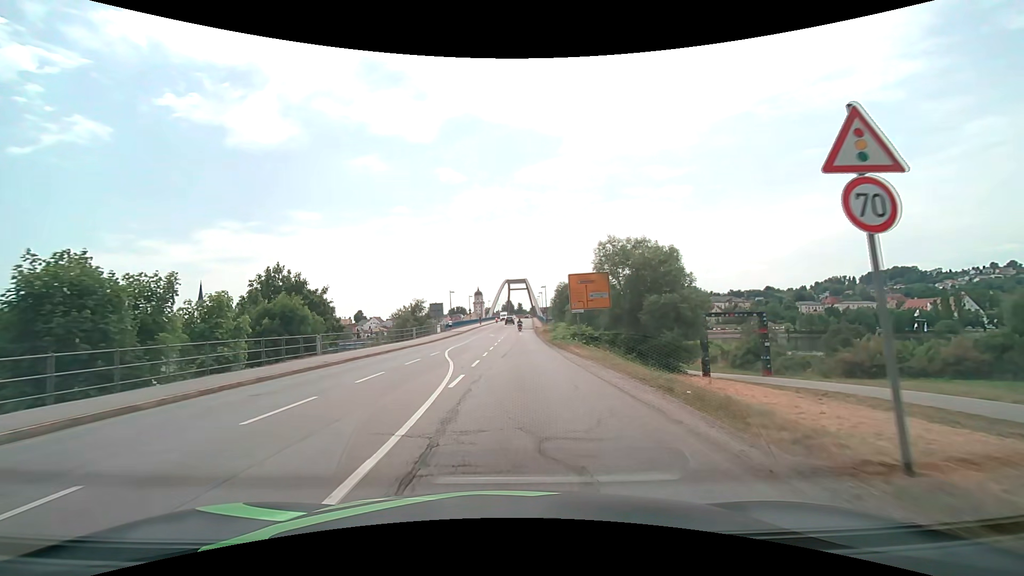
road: secondary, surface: asphalt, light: Day
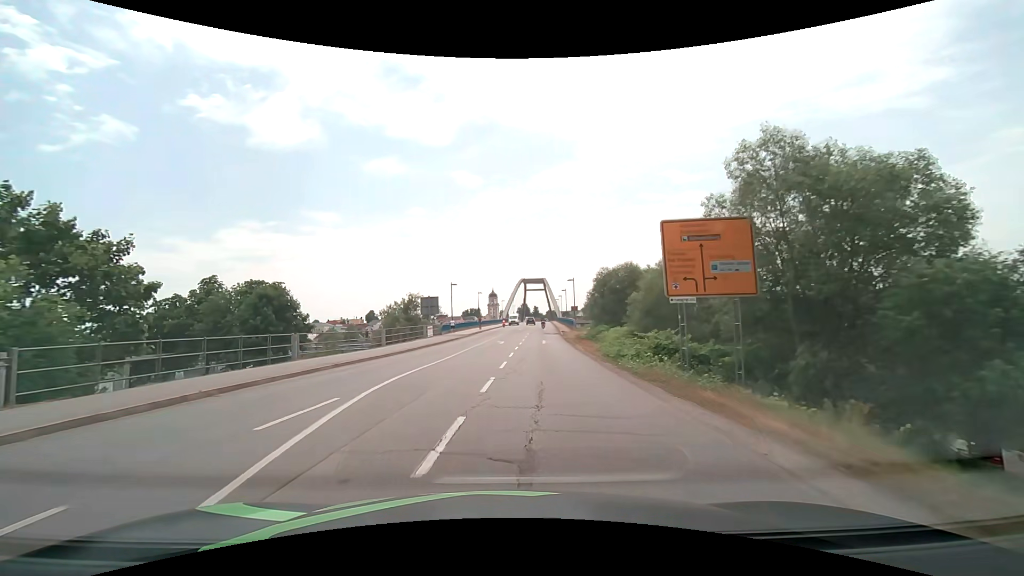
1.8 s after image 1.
(-0.1, +18.8) m; -1°
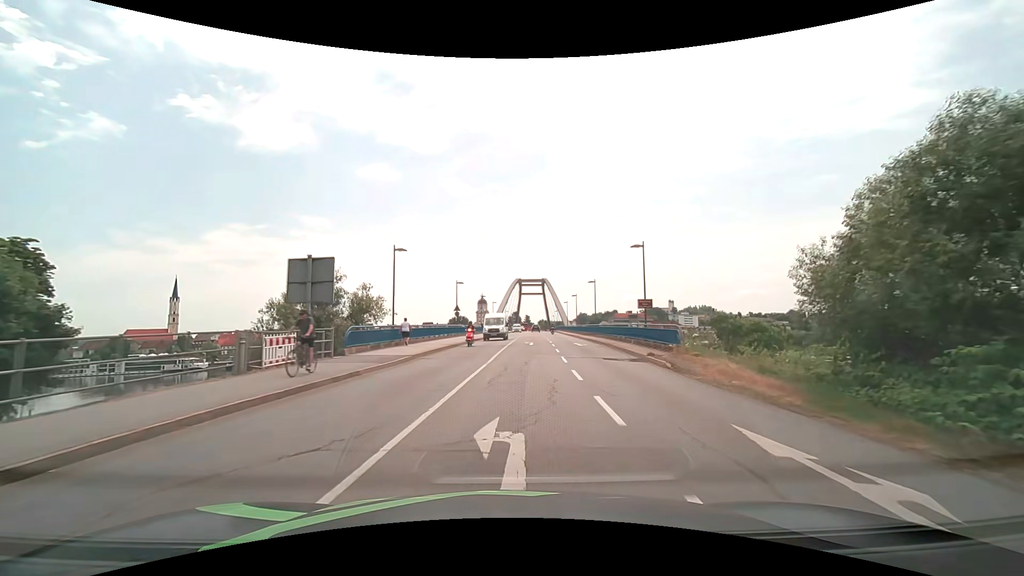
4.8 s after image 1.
(-0.8, +33.5) m; +1°
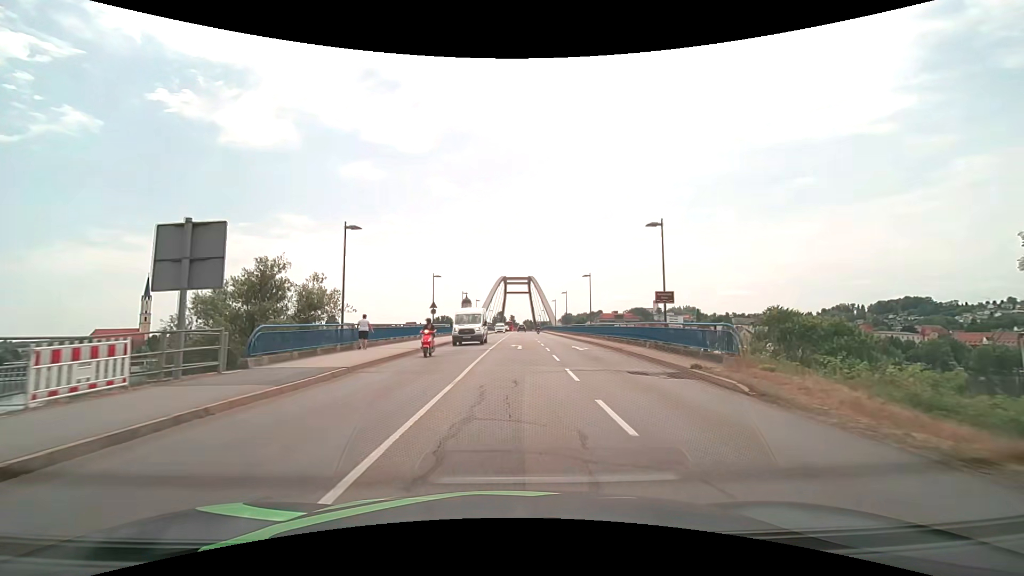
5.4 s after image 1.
(+0.1, +6.9) m; +2°
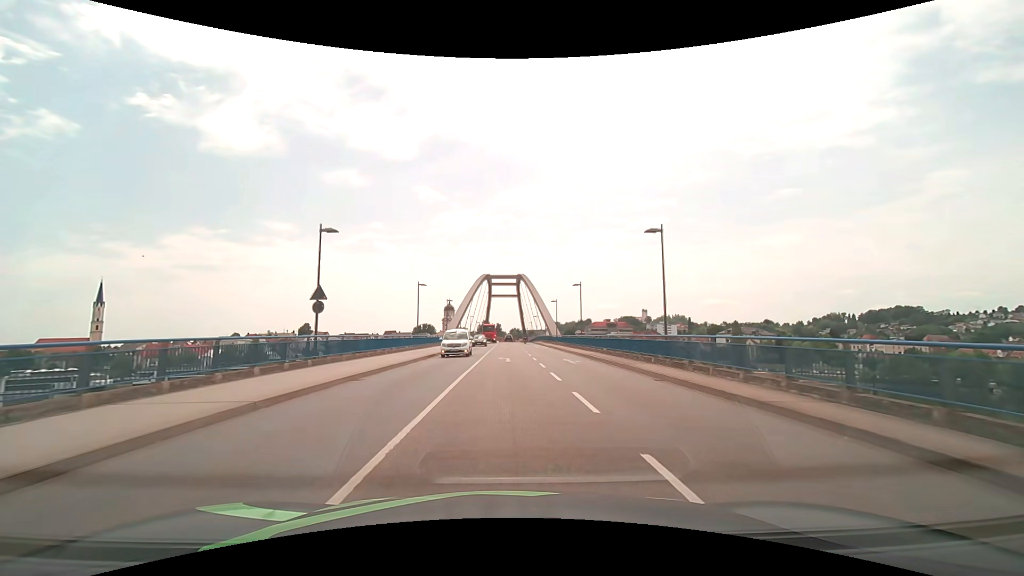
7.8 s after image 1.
(+0.5, +27.8) m; +2°
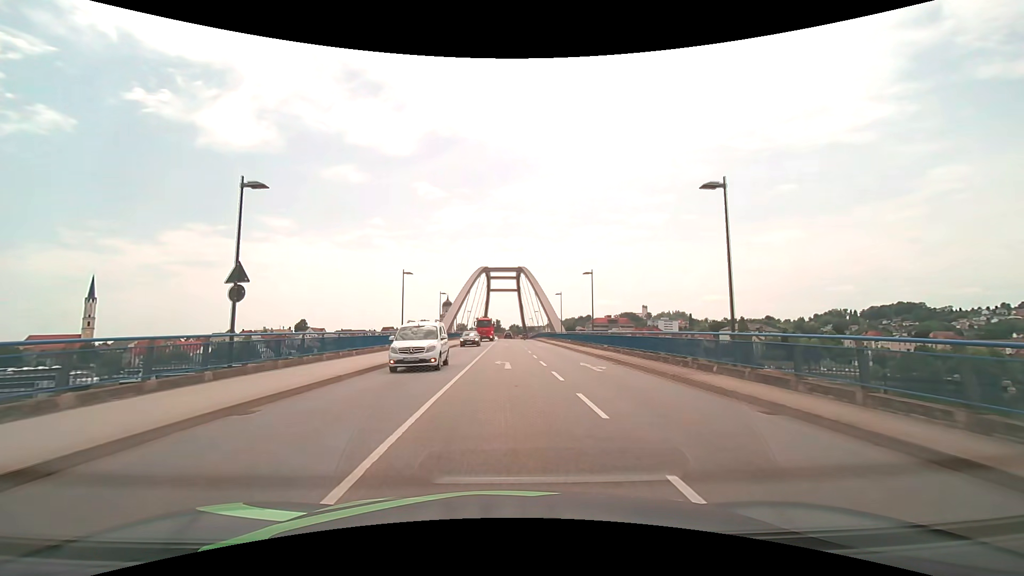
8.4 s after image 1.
(0.0, +6.9) m; 0°
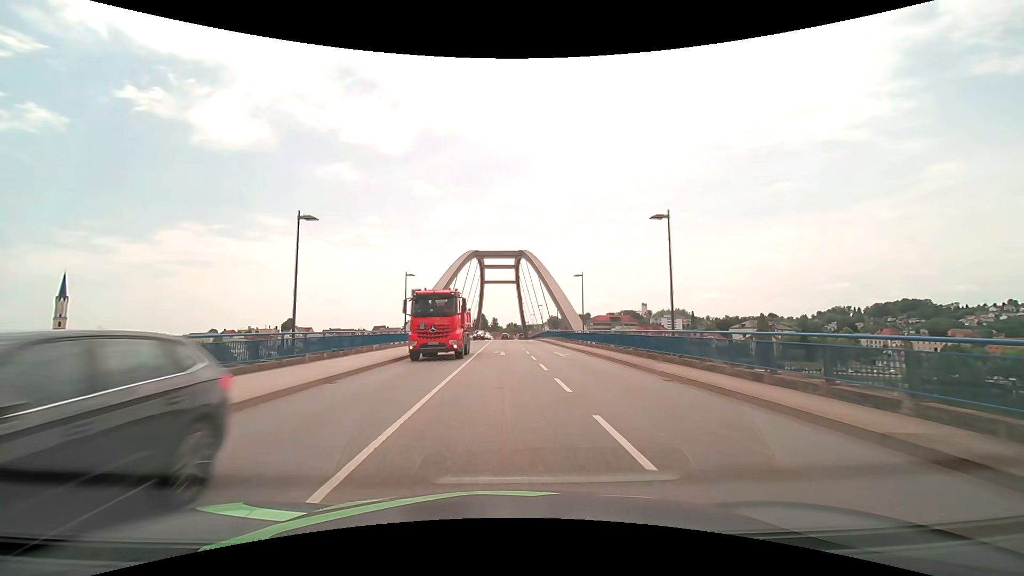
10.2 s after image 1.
(+0.1, +20.9) m; 0°
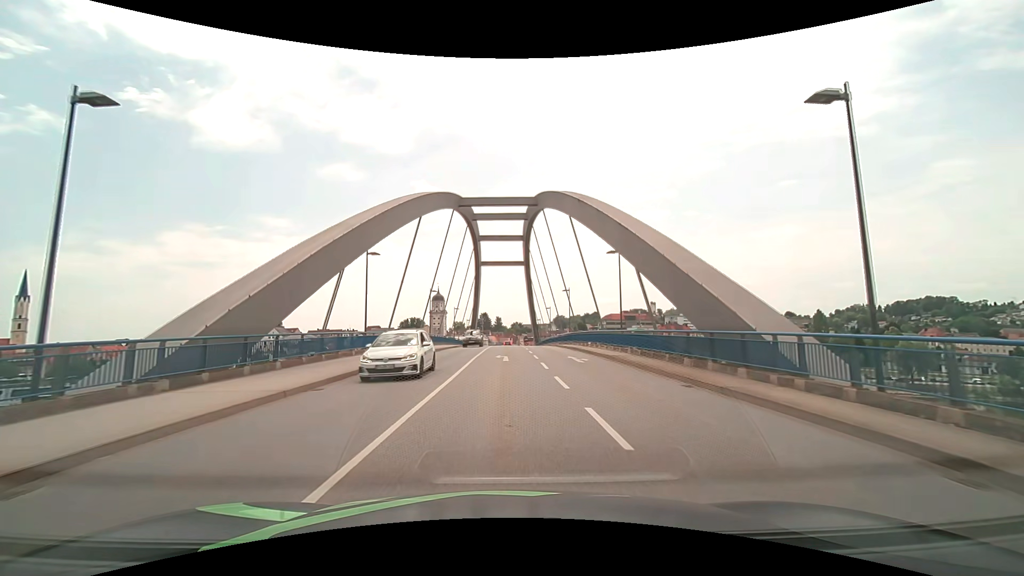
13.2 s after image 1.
(-0.2, +35.3) m; -1°
(0, +10) (0, +20) (0, +30) (0, +40) (0, +50) (0, +60) (0, +70) (0, +80) (0, +90) (0, +100) m
